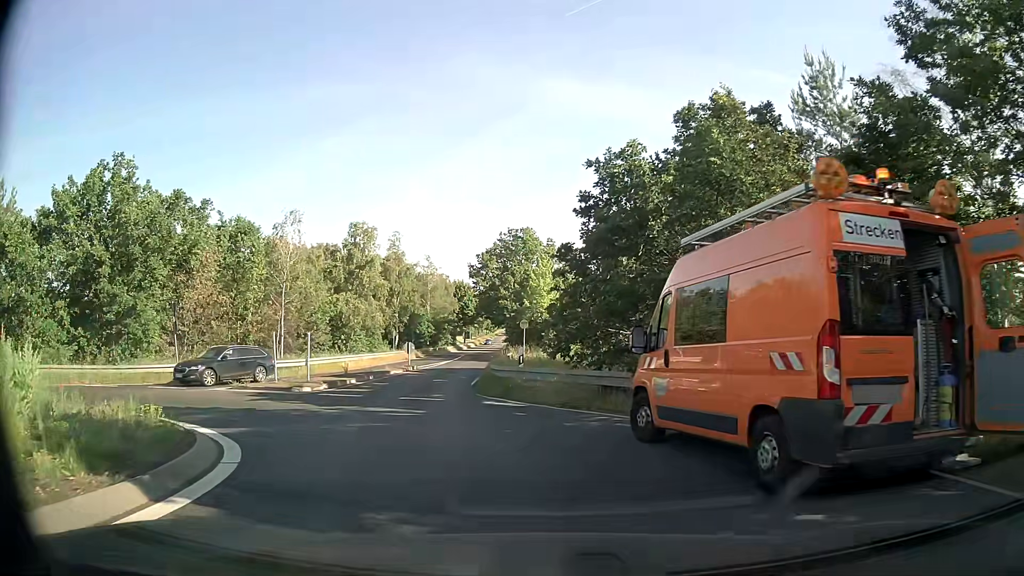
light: Day
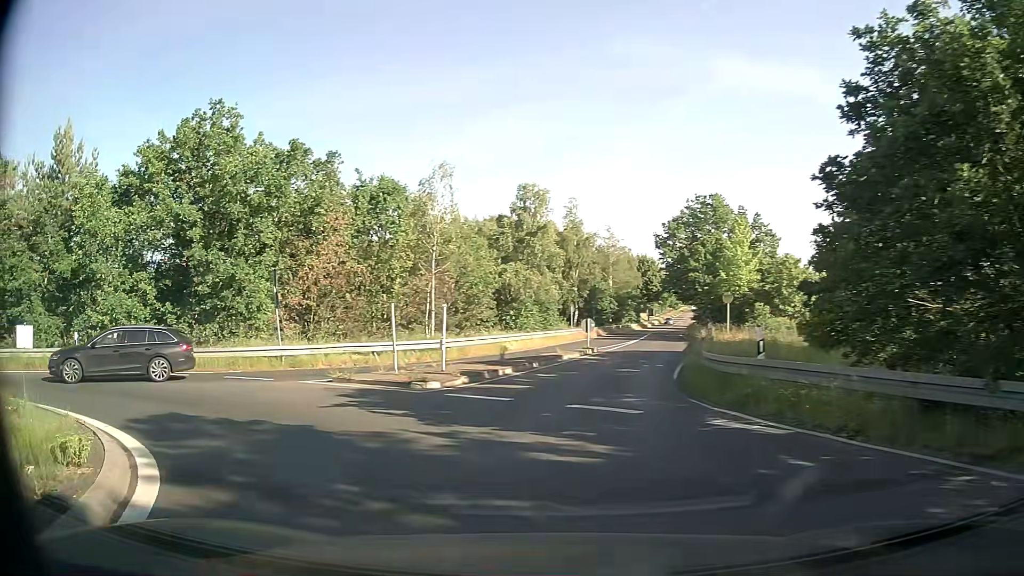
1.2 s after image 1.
(-0.8, +6.9) m; -15°
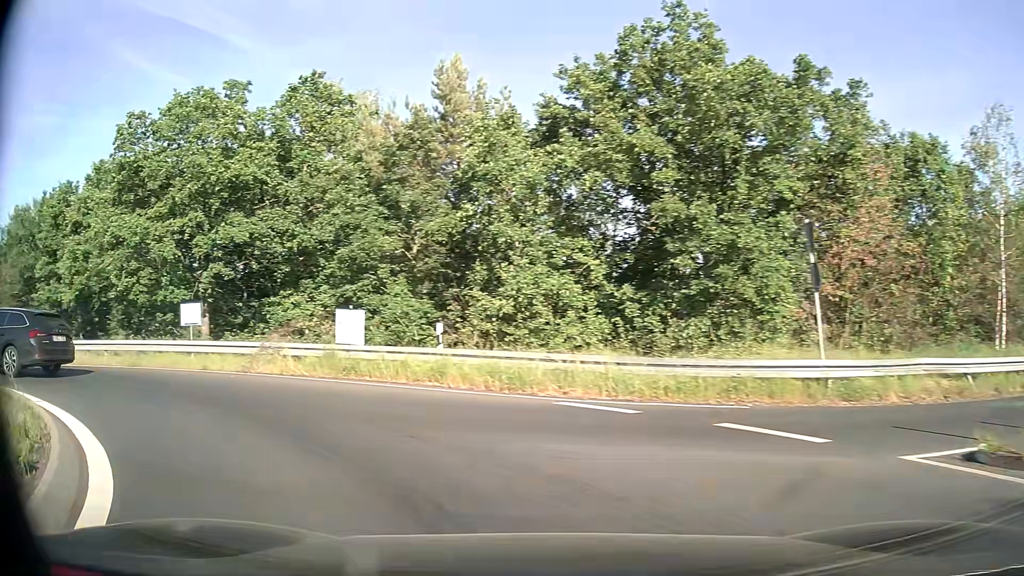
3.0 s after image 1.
(-3.5, +9.8) m; -42°
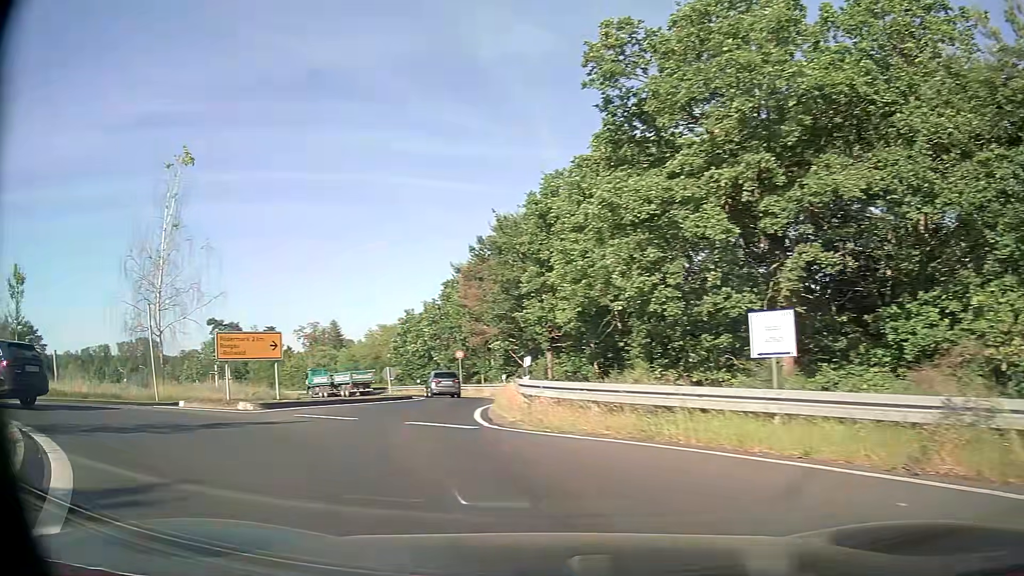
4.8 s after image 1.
(-4.2, +9.5) m; -48°
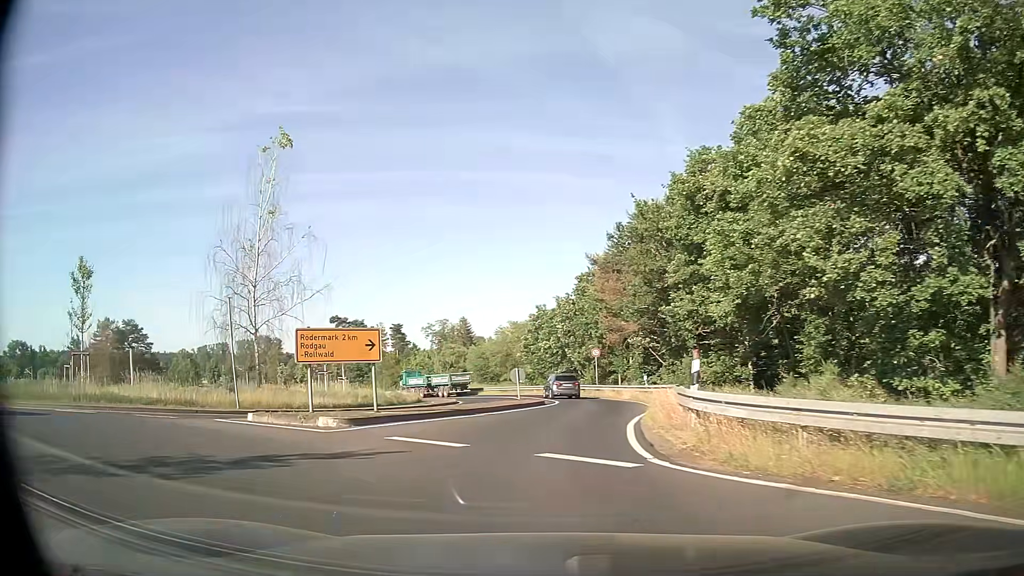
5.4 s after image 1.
(-0.4, +3.7) m; -11°
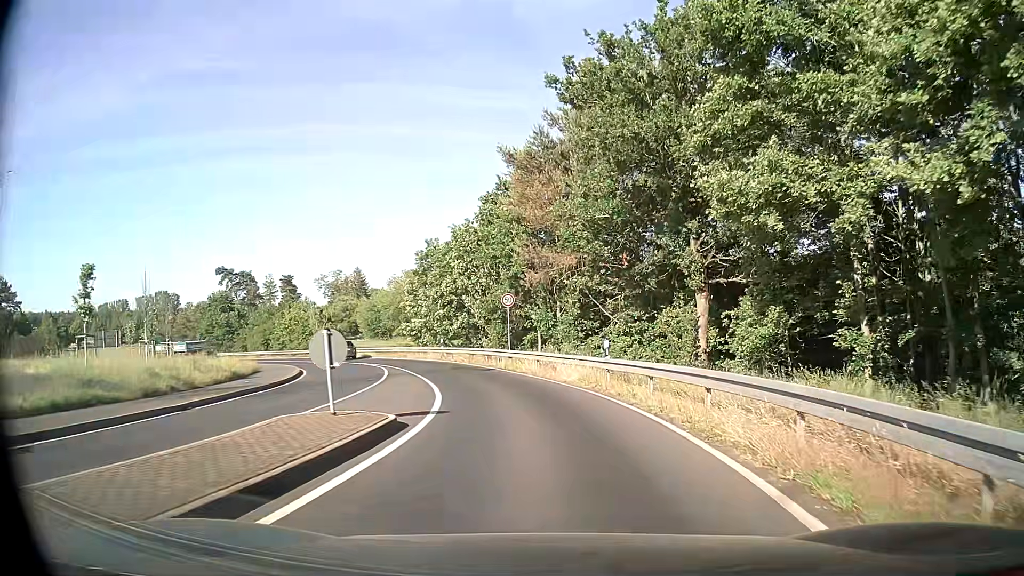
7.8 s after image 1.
(+0.3, +16.8) m; +8°
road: secondary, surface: asphalt
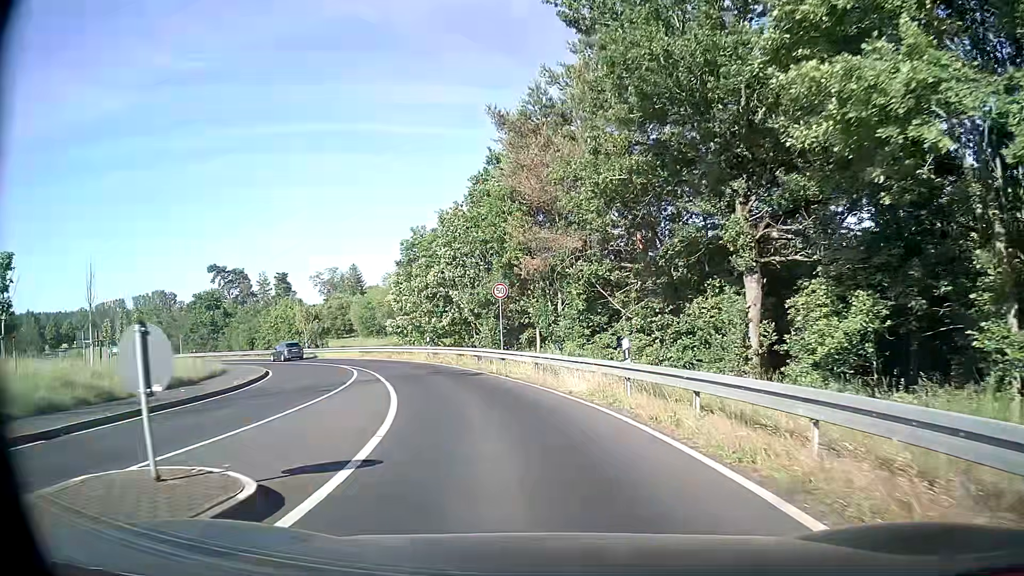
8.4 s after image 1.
(0.0, +5.0) m; 0°
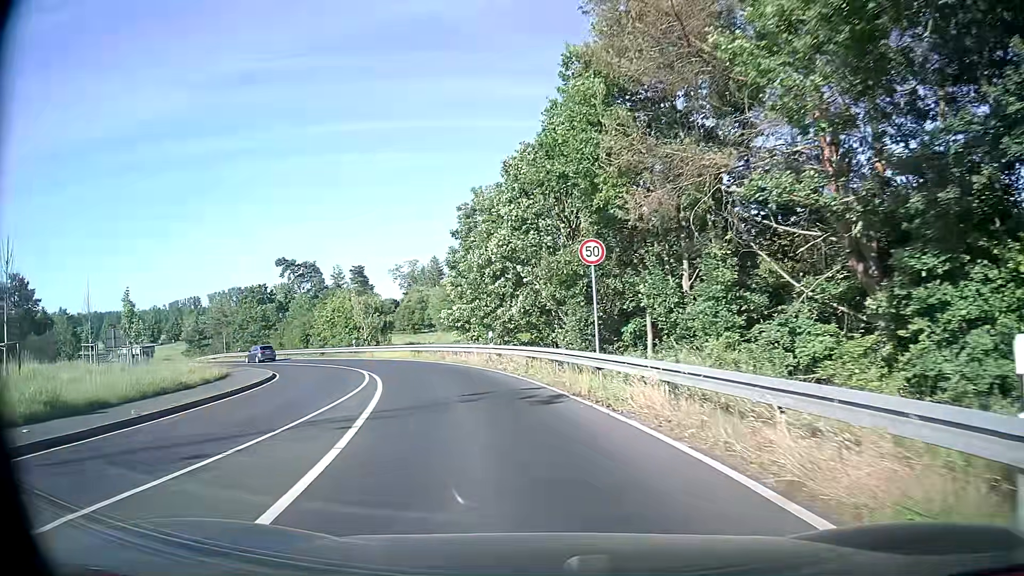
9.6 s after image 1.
(-0.6, +11.1) m; -8°
